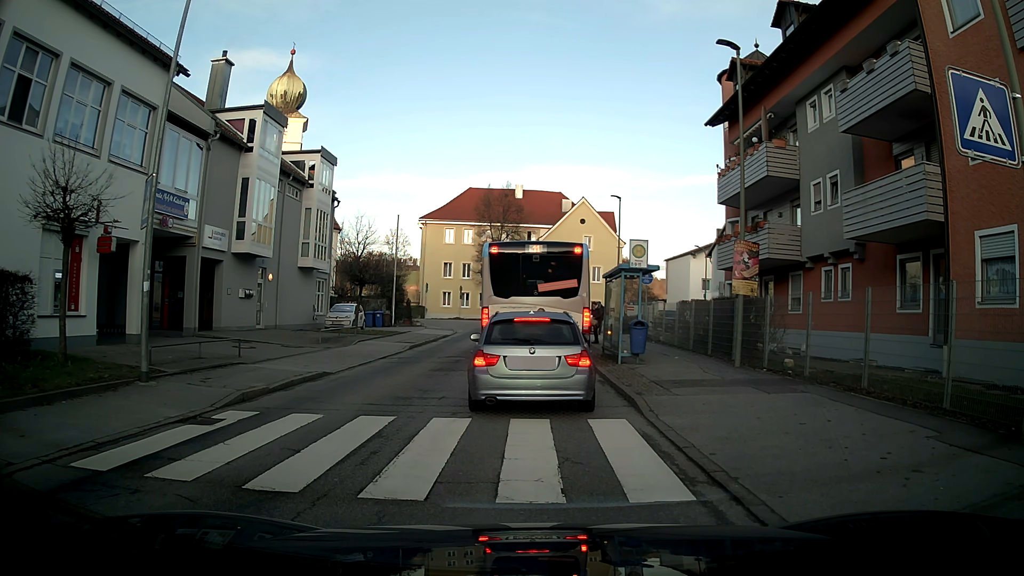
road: unclassified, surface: asphalt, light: Day
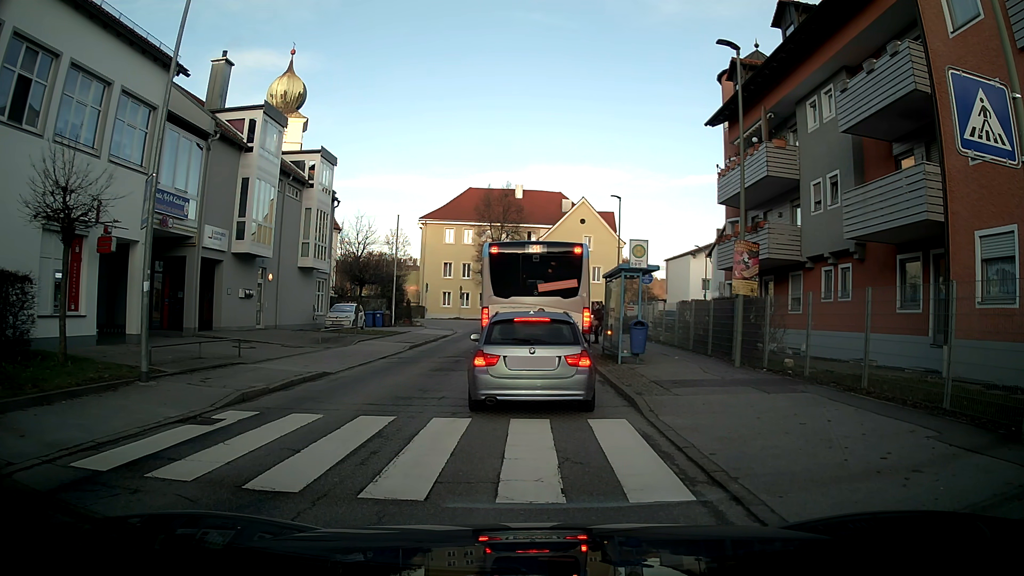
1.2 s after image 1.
(0.0, 0.0) m; 0°
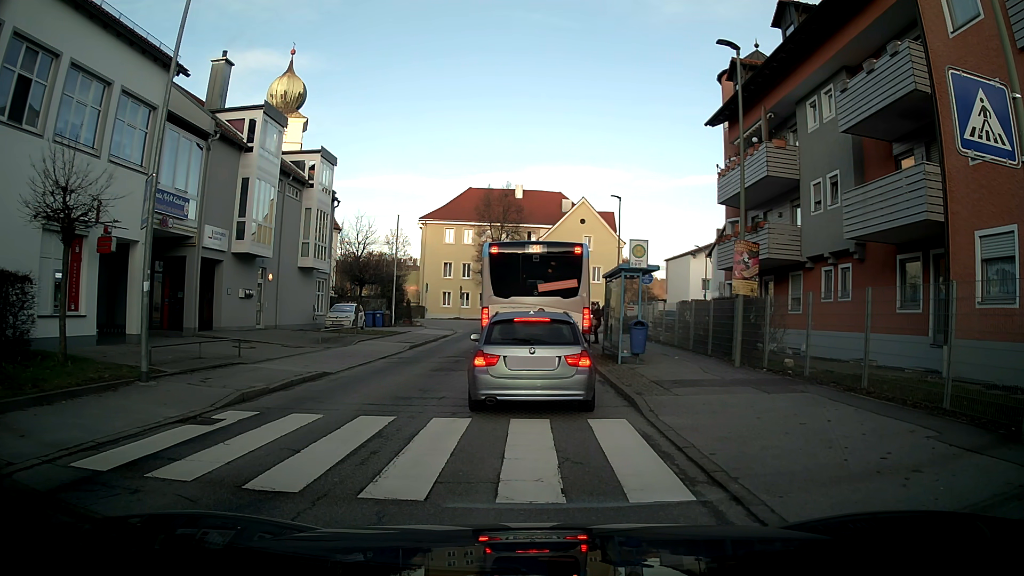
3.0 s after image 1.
(0.0, 0.0) m; 0°
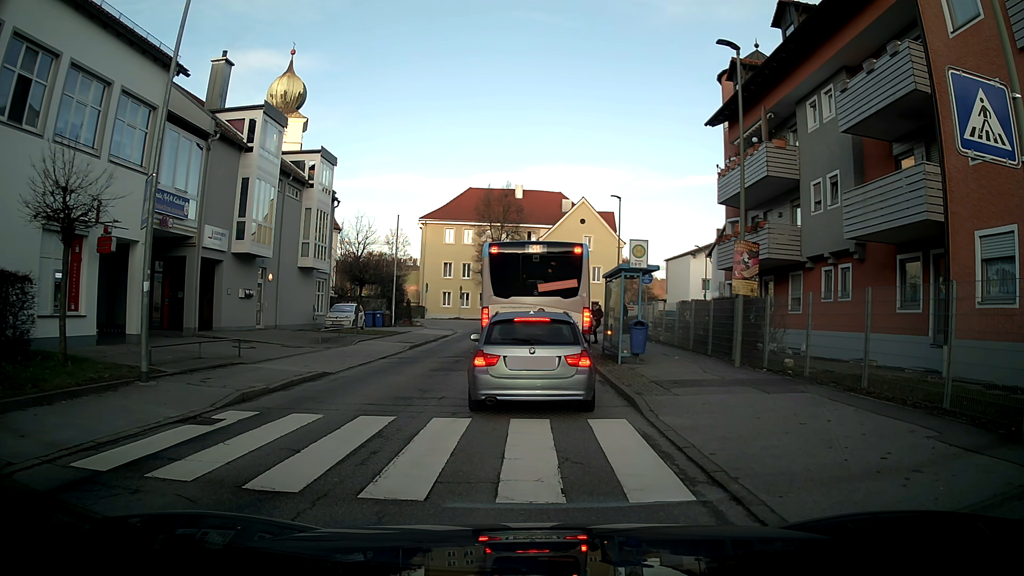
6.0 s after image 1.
(0.0, 0.0) m; 0°
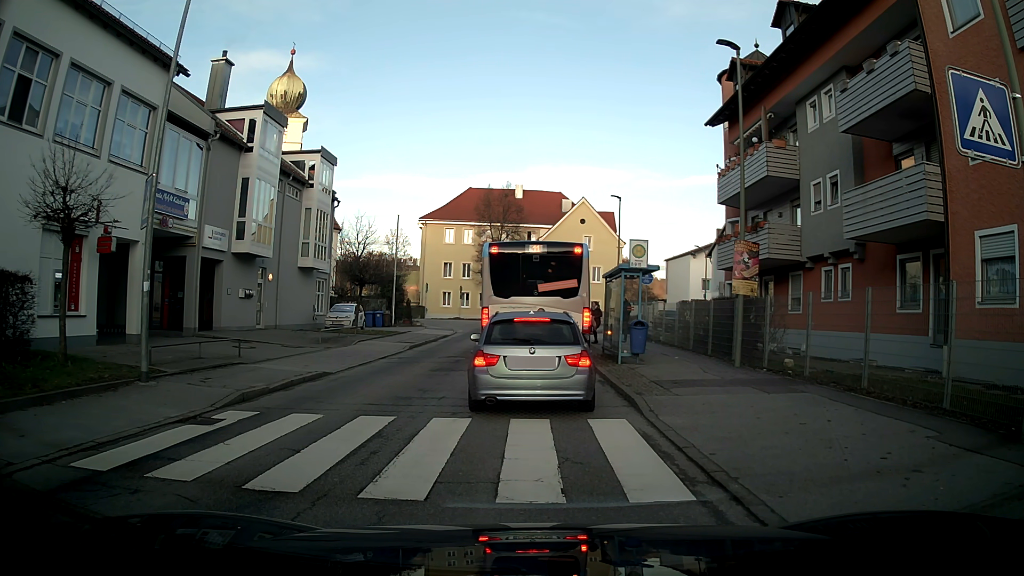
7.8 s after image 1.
(0.0, 0.0) m; 0°
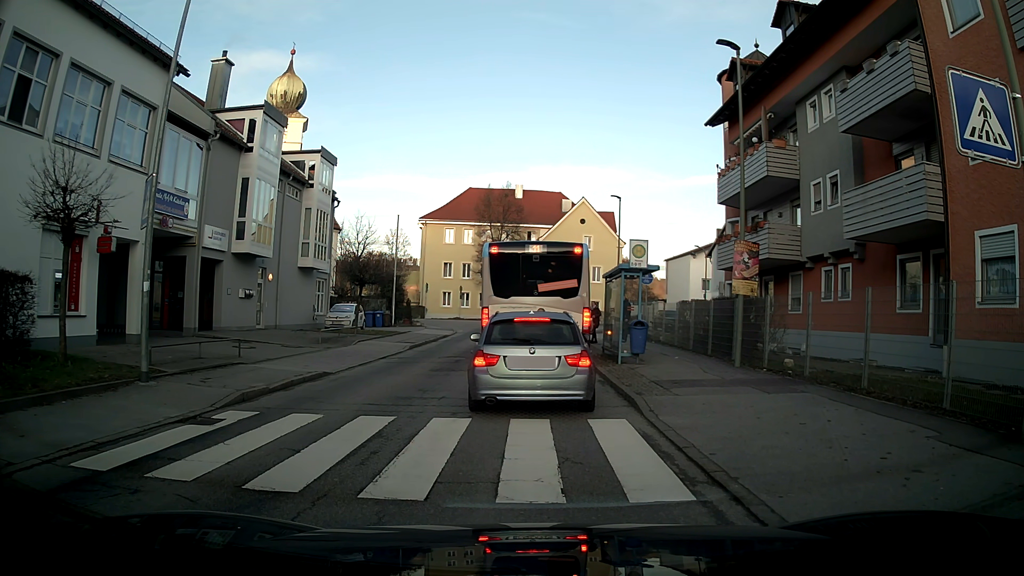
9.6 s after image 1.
(0.0, 0.0) m; 0°
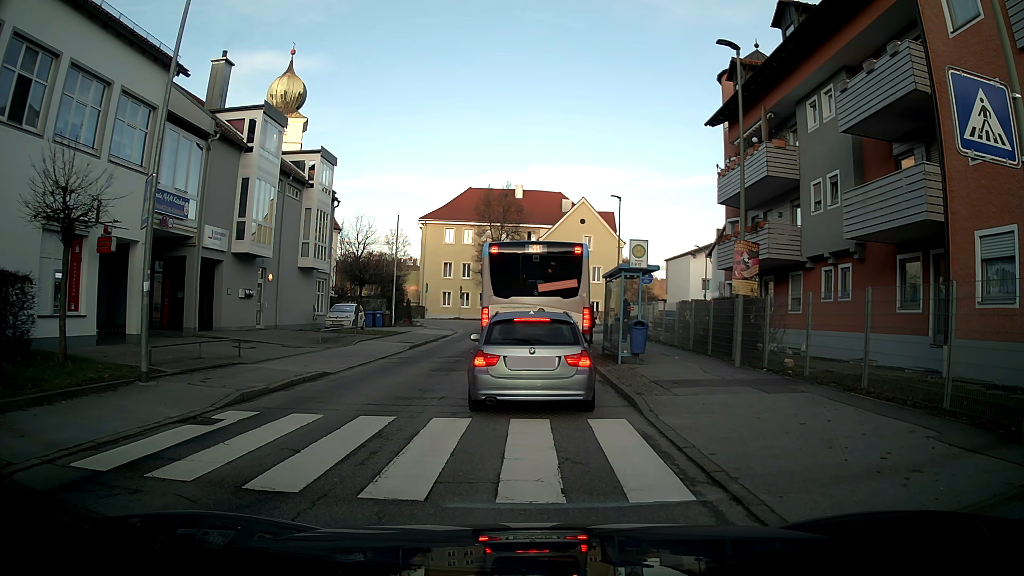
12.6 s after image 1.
(0.0, 0.0) m; 0°
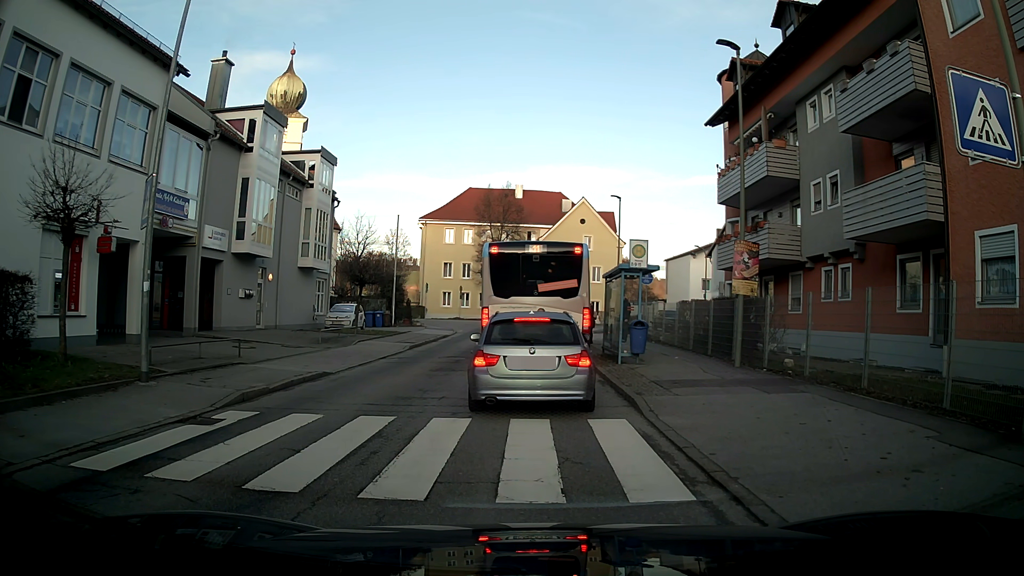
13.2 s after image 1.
(0.0, 0.0) m; 0°
(0, +10) (0, +20) (0, +30) (0, +40) (+1, +50) (+7, +58) (+16, +62) (+26, +63) (+36, +64) (+46, +64) m
